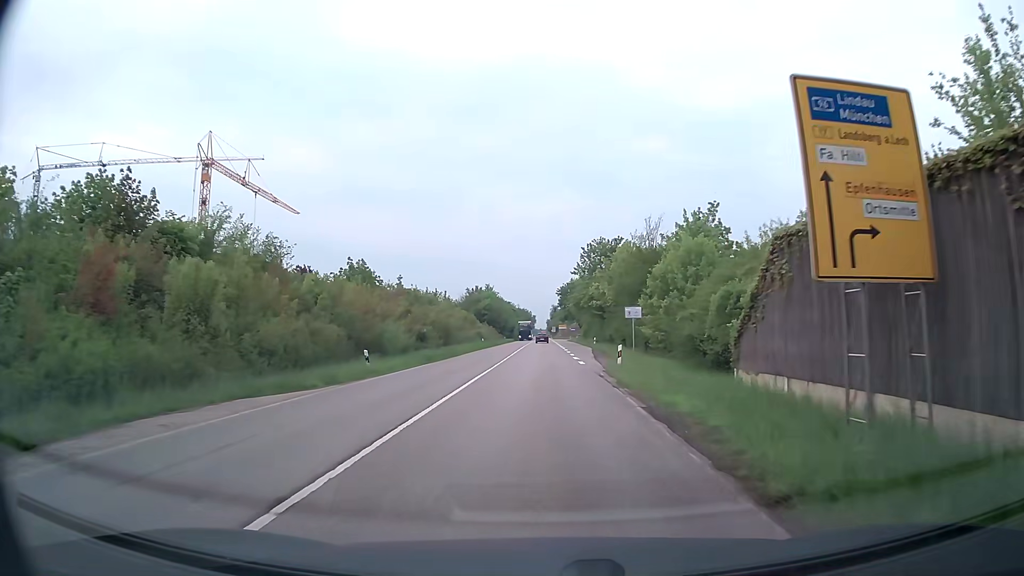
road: secondary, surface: asphalt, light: Day
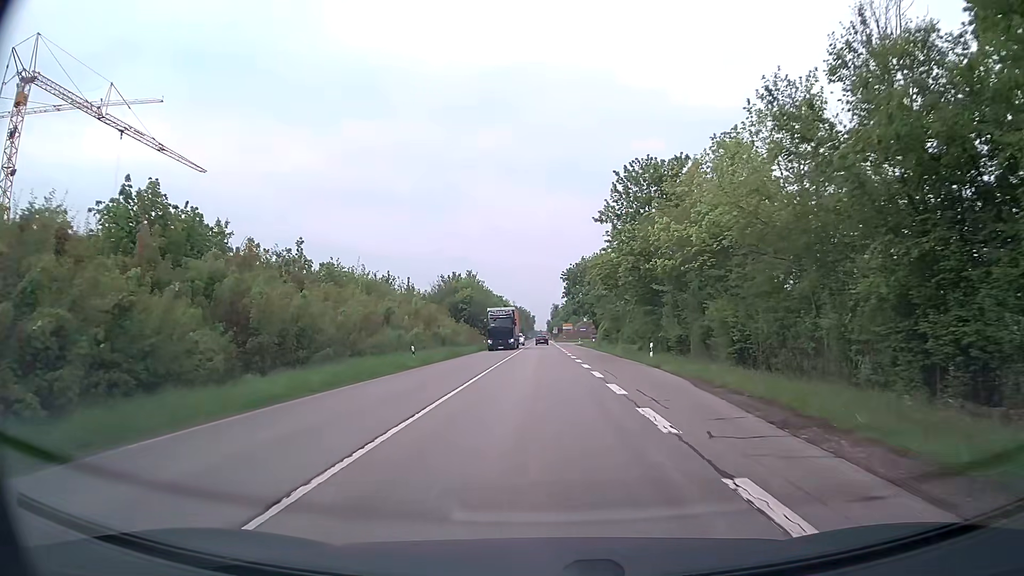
(0.0, +38.9) m; 0°
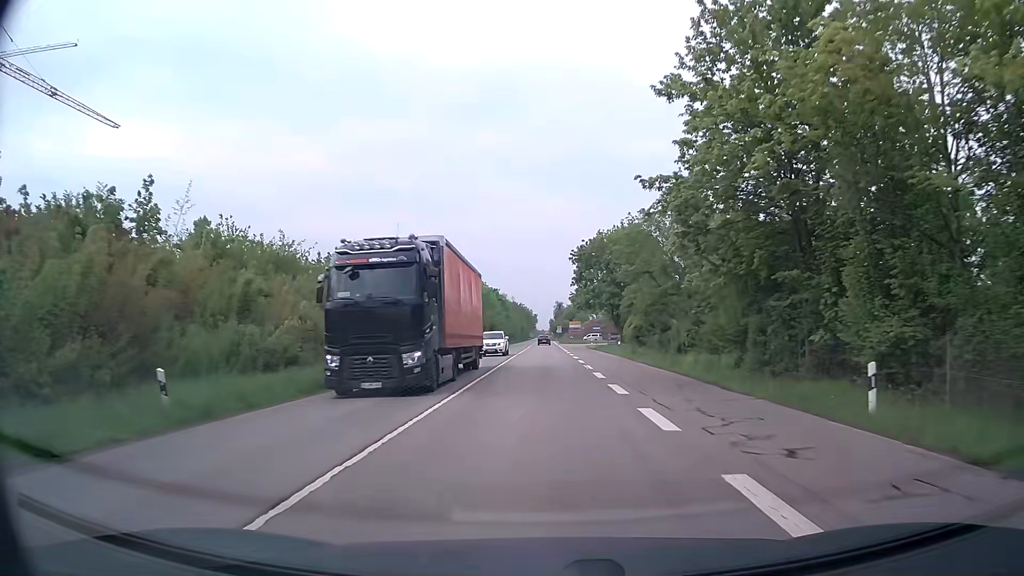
(0.0, +23.7) m; 0°
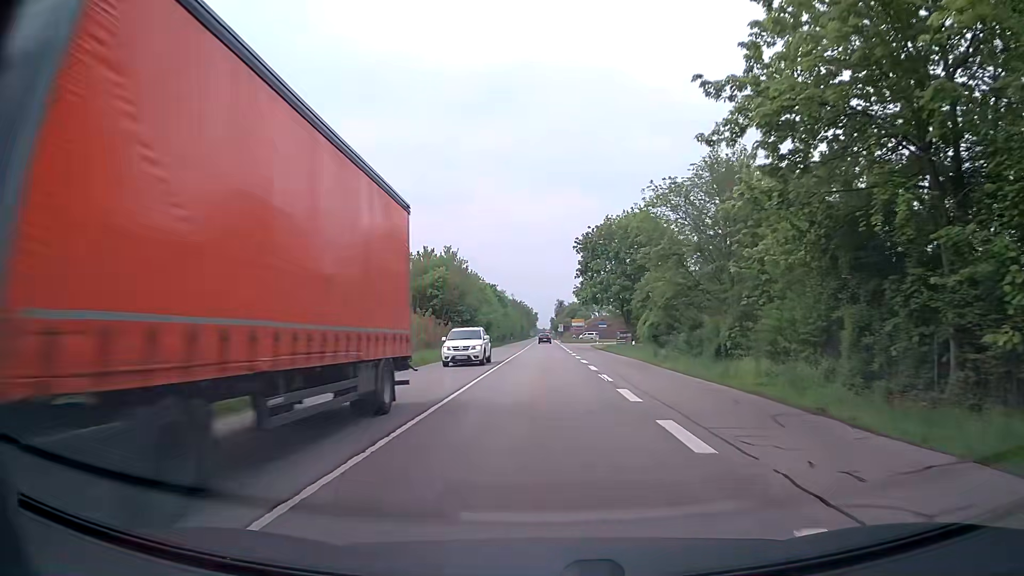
(0.0, +7.9) m; 0°
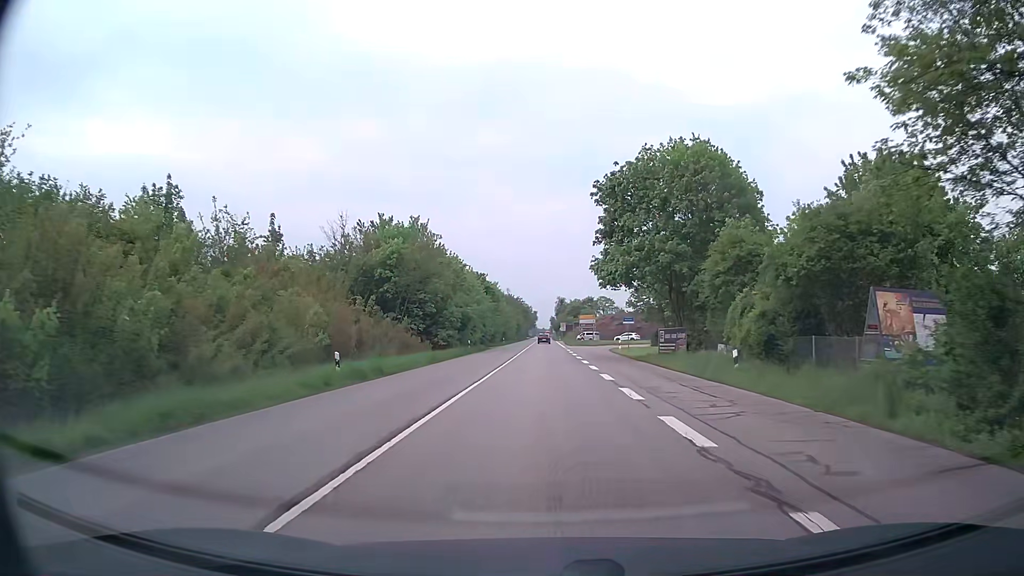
(0.0, +23.6) m; 0°
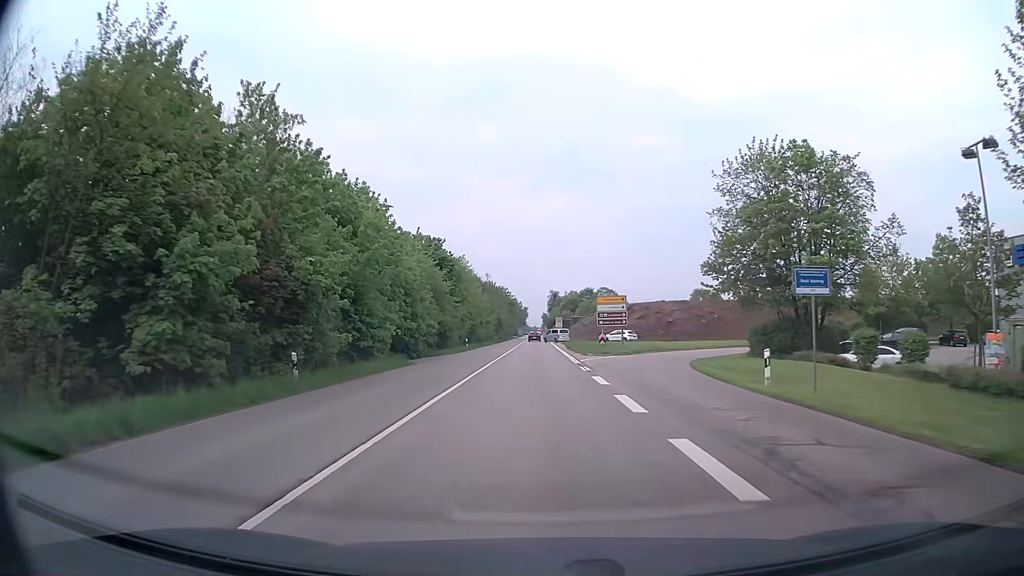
(+0.2, +38.5) m; +1°
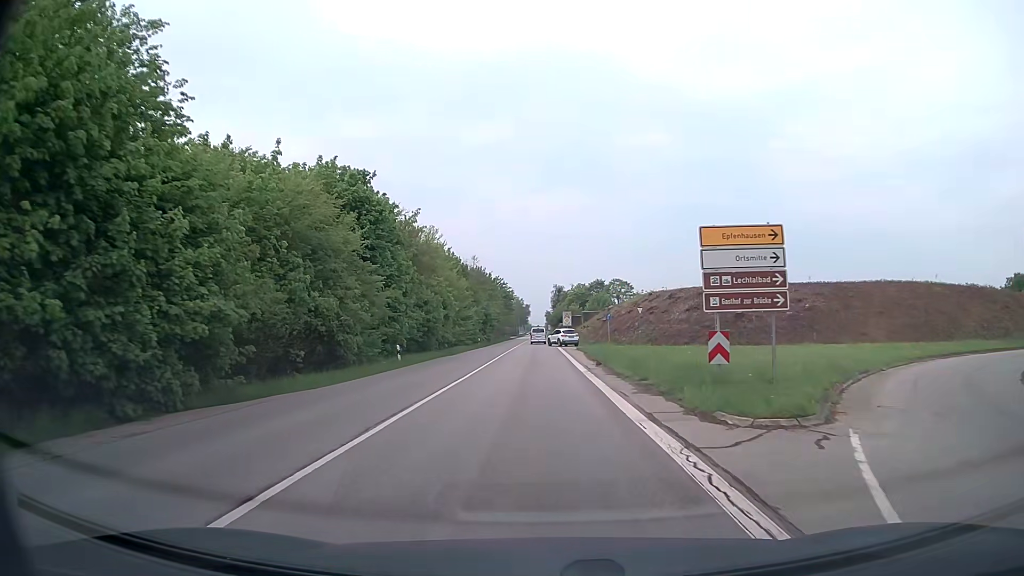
(0.0, +30.0) m; 0°
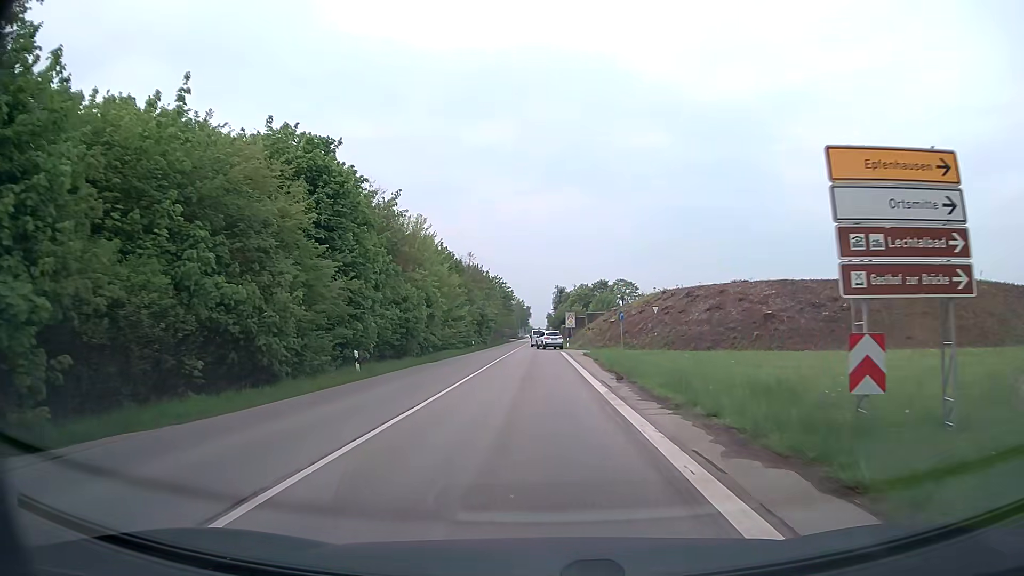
(0.0, +7.4) m; 0°
(0, +10) (0, +20) (0, +30) (0, +40) (0, +50) (0, +60) (0, +70) (0, +80) (0, +90) (0, +100) m
